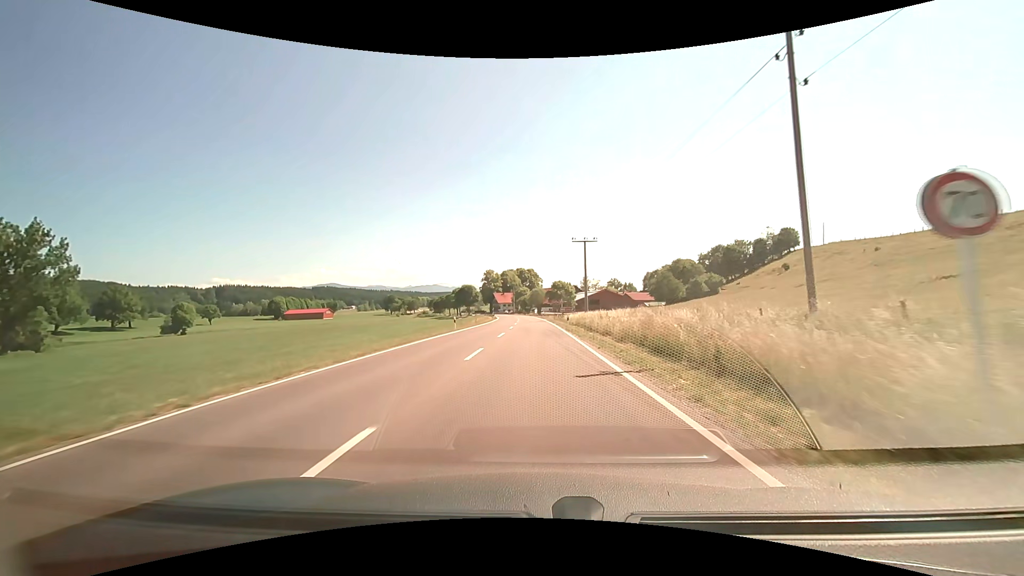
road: primary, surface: asphalt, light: Day
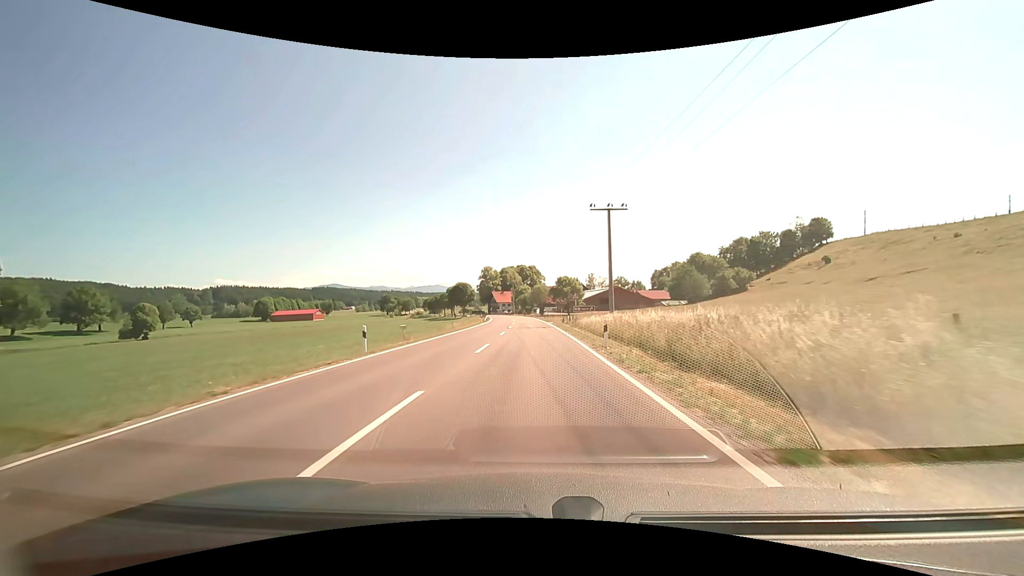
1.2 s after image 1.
(+0.1, +21.5) m; 0°
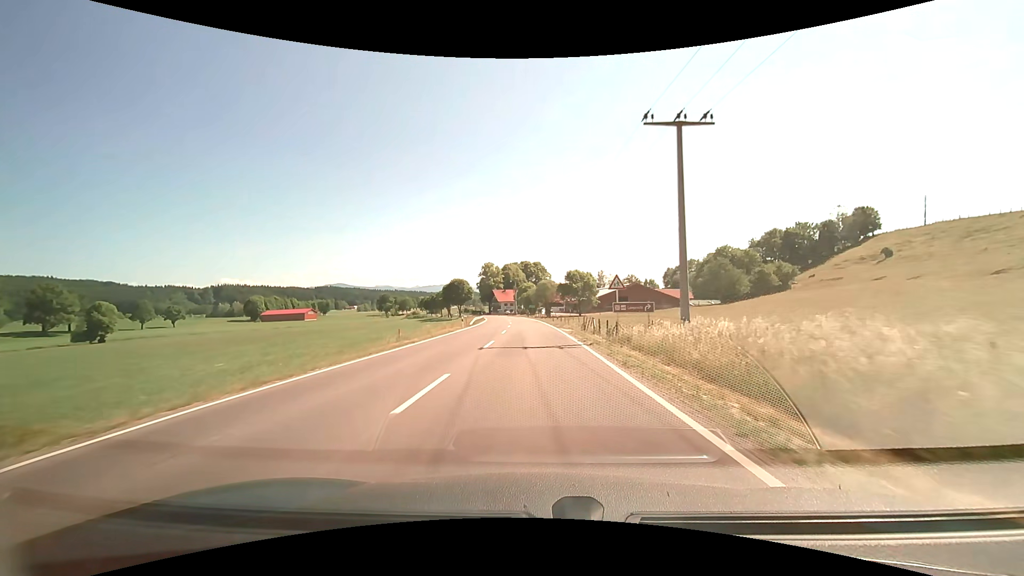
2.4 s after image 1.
(-0.1, +21.5) m; -1°
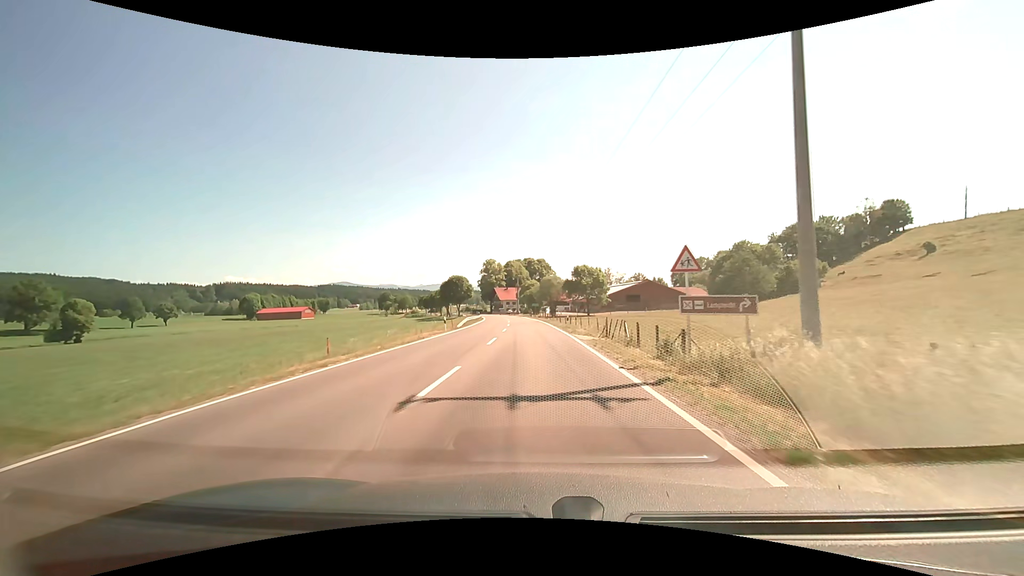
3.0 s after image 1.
(0.0, +10.8) m; -1°
(0, +10) (0, +20) (0, +30) (-1, +40) (-1, +50) (-2, +60) (-2, +70) (-3, +80) (-4, +90) (-5, +100) m
